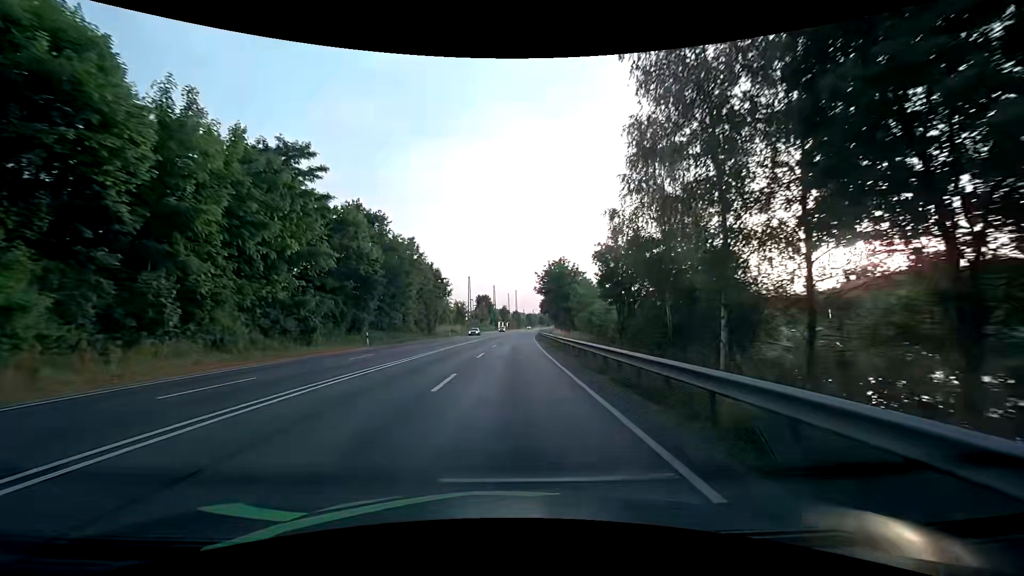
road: primary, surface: asphalt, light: Day
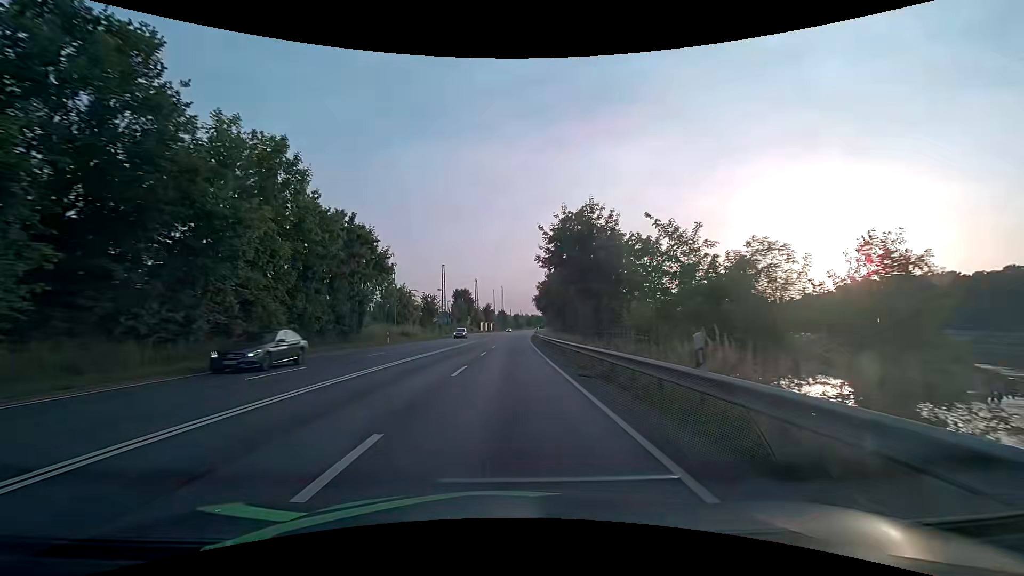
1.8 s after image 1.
(+0.4, +32.3) m; +1°
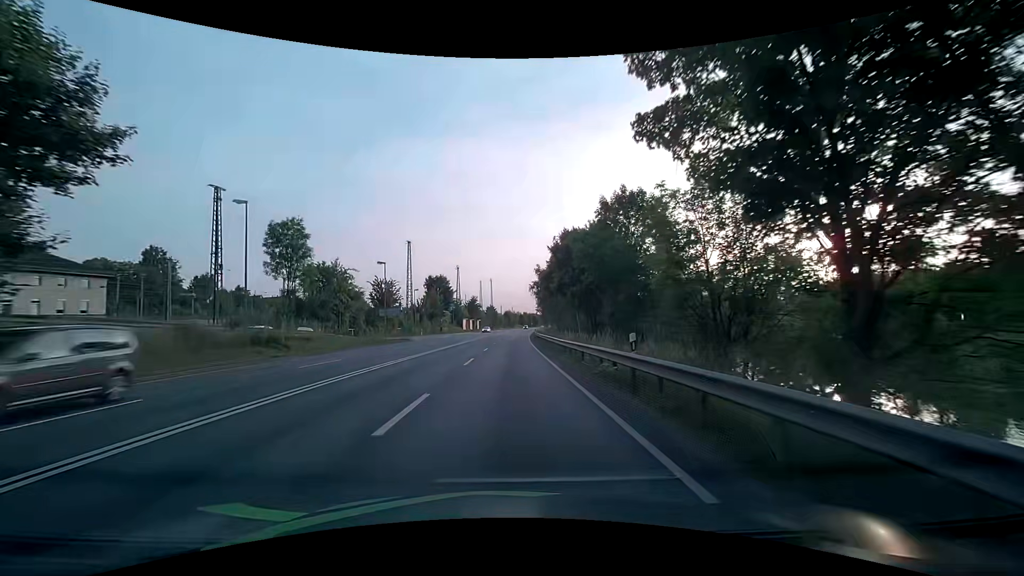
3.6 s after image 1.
(+0.5, +32.3) m; +1°
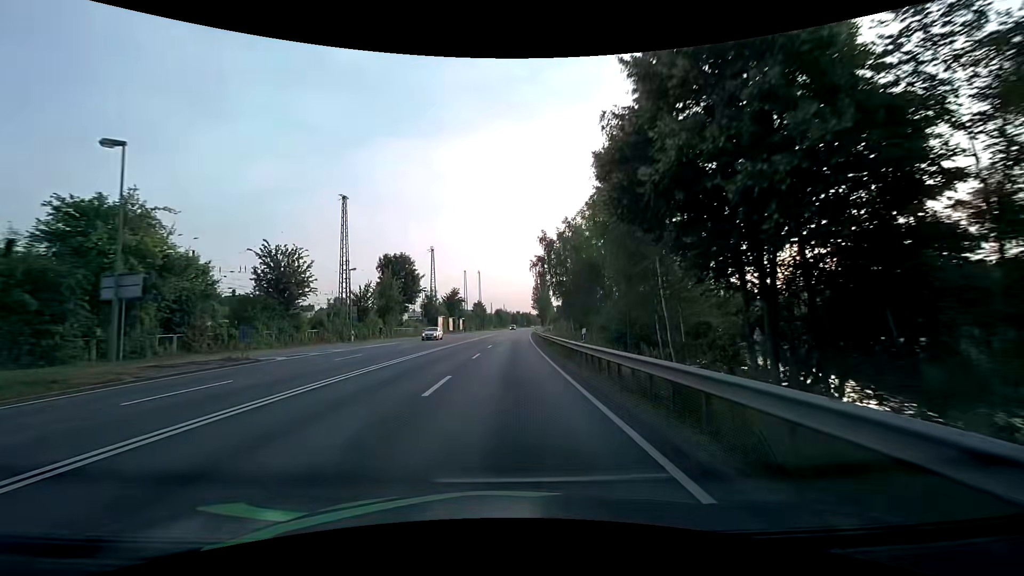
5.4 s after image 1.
(+0.3, +32.3) m; +1°
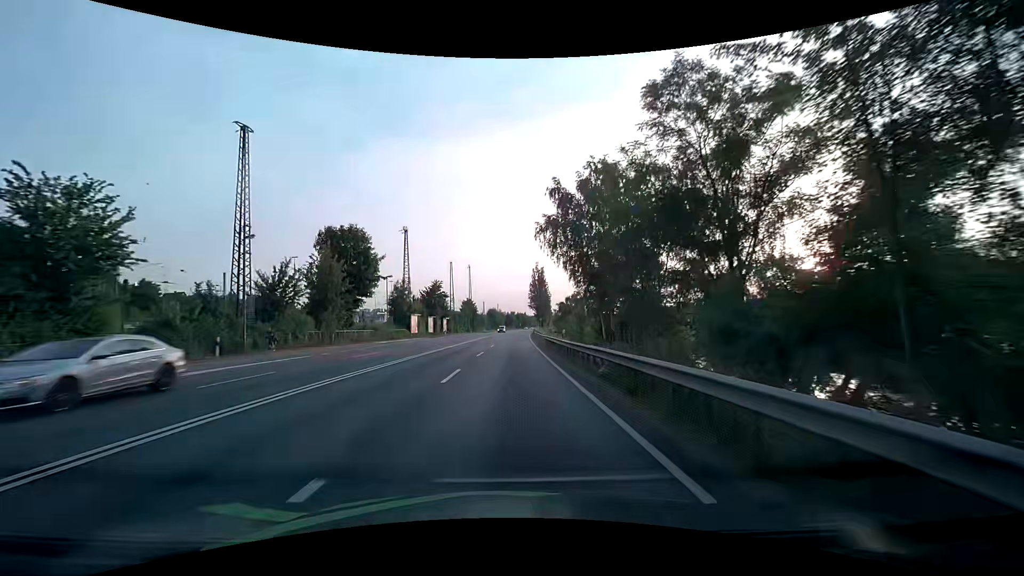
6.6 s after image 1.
(+0.1, +21.6) m; +1°
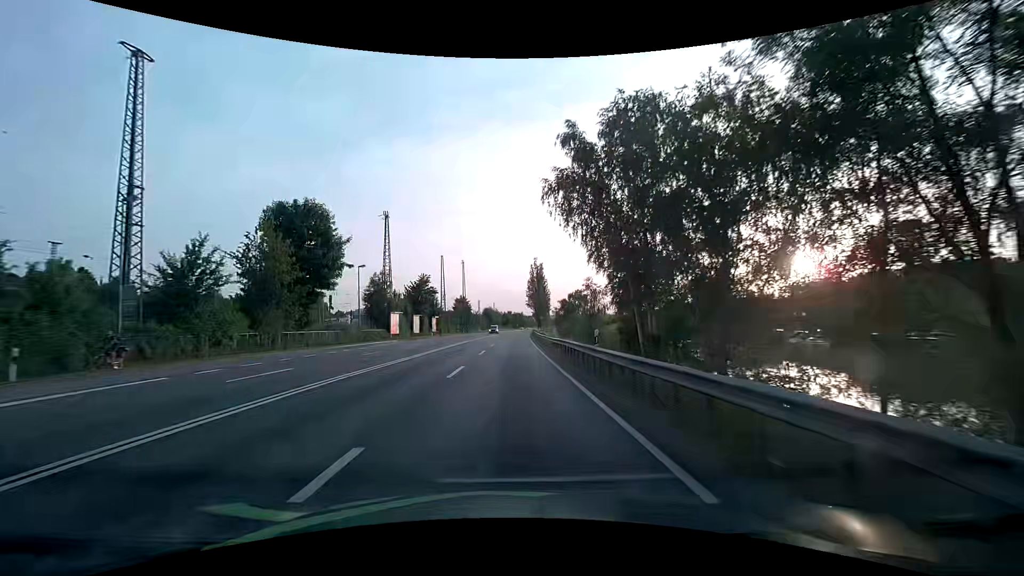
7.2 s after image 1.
(0.0, +10.8) m; 0°
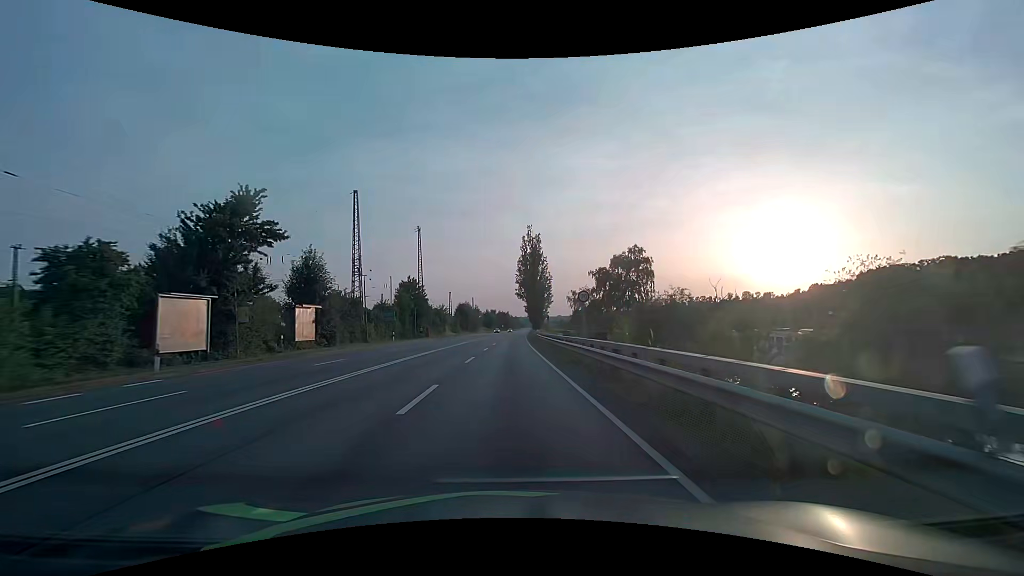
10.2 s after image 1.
(+1.0, +53.7) m; +2°
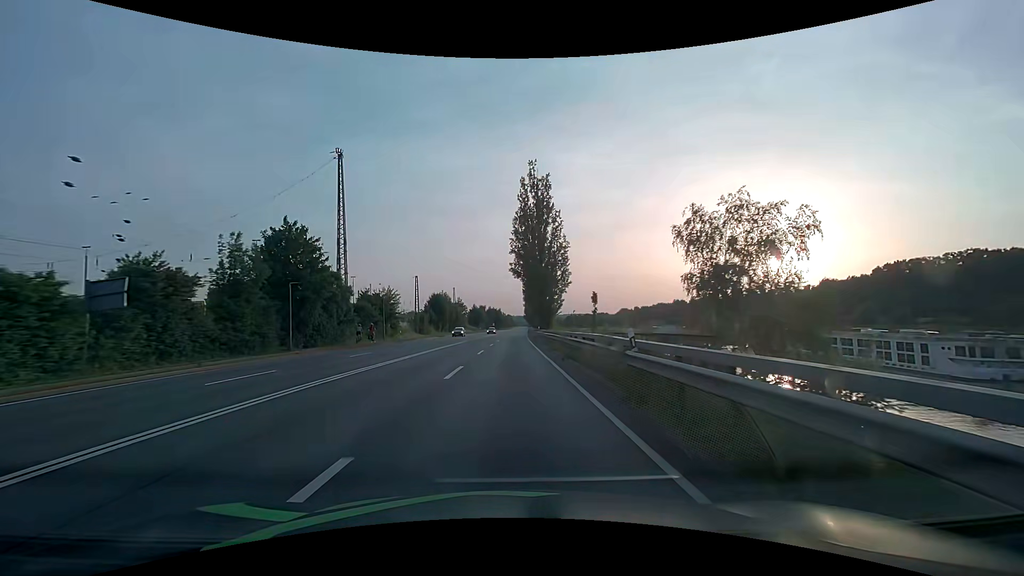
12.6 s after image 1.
(+0.3, +42.9) m; +1°
(0, +10) (0, +20) (0, +30) (0, +40) (0, +50) (+1, +60) (+1, +70) (+1, +80) (+1, +90) (+2, +100) m
